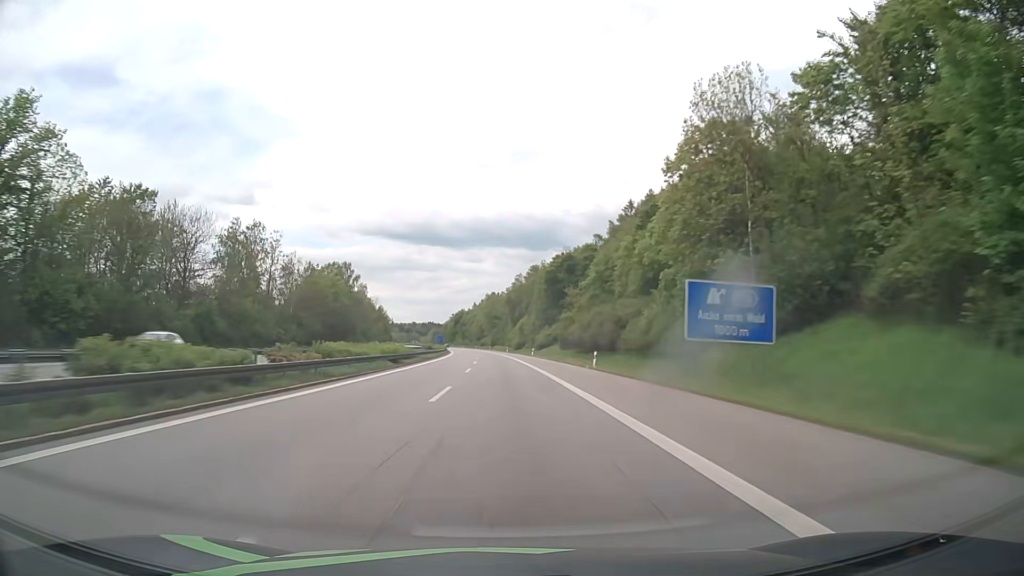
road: motorway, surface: asphalt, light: Day
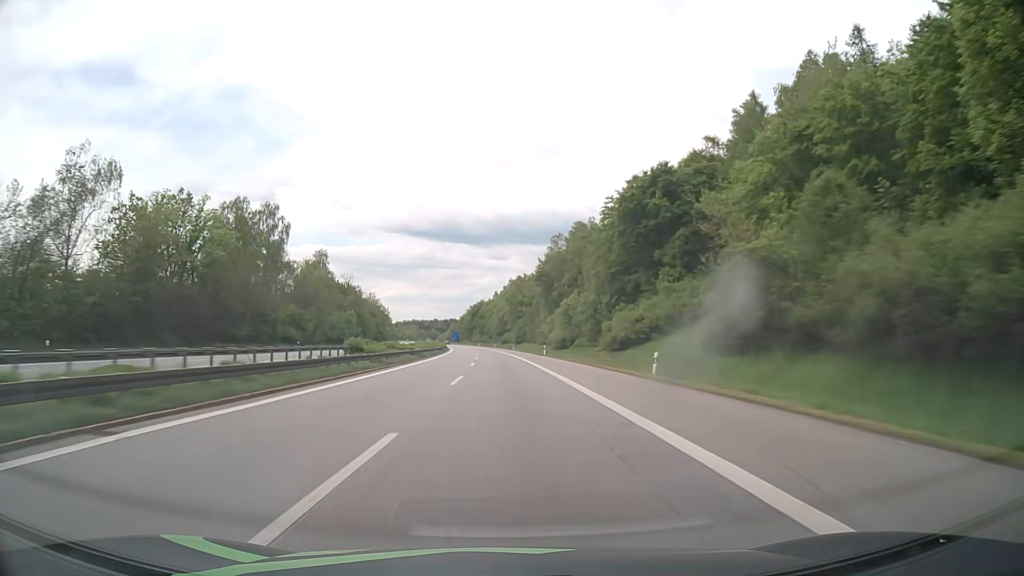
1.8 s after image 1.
(-1.3, +66.8) m; -2°
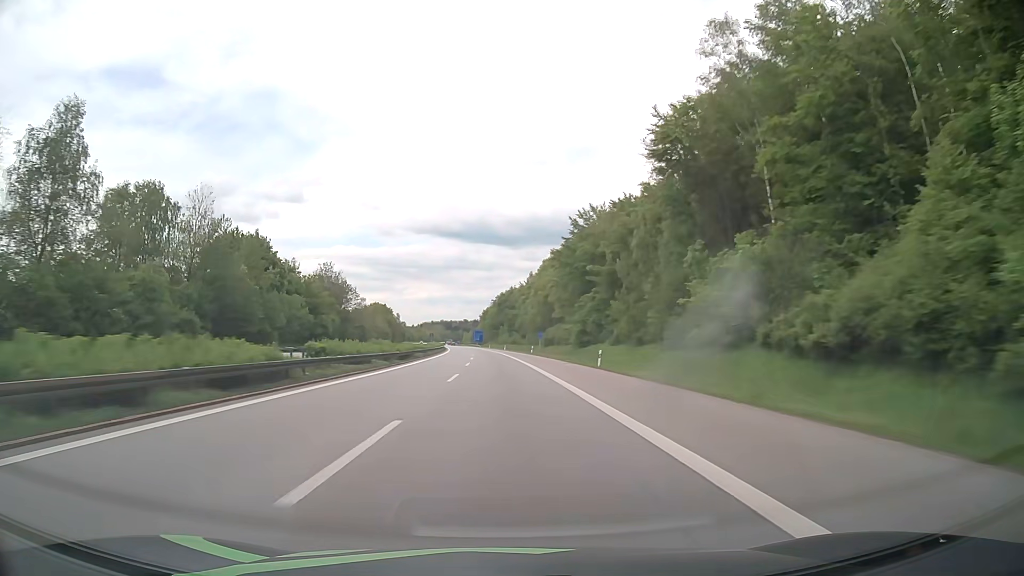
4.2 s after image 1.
(-1.9, +89.0) m; -3°
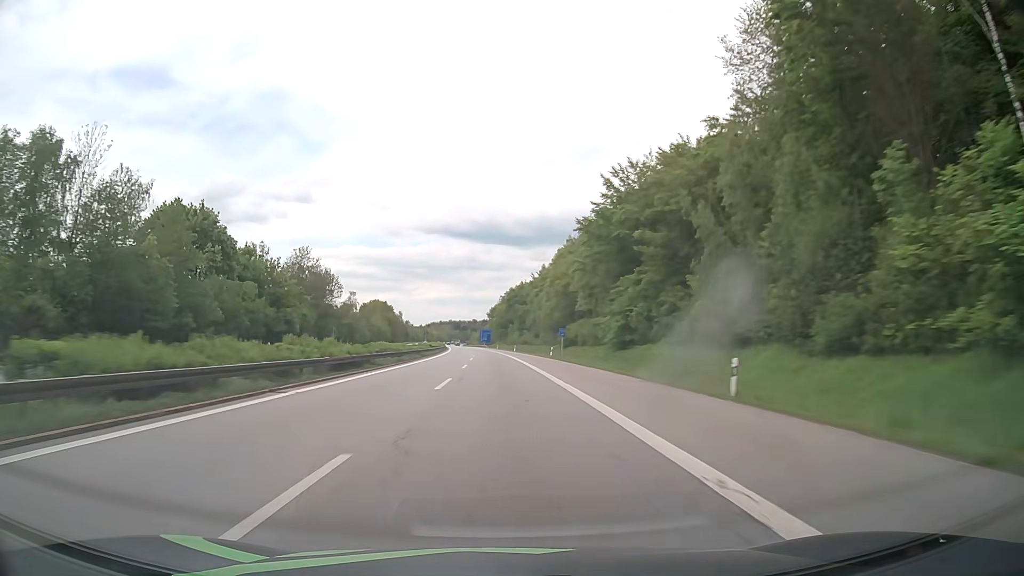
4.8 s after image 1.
(-0.1, +22.2) m; -1°
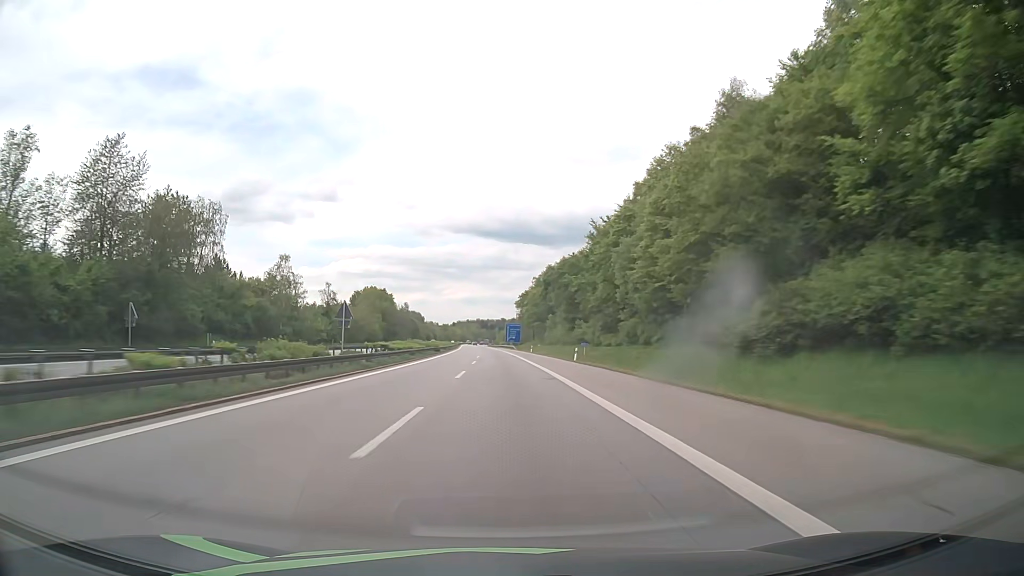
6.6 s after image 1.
(-1.5, +66.7) m; -2°
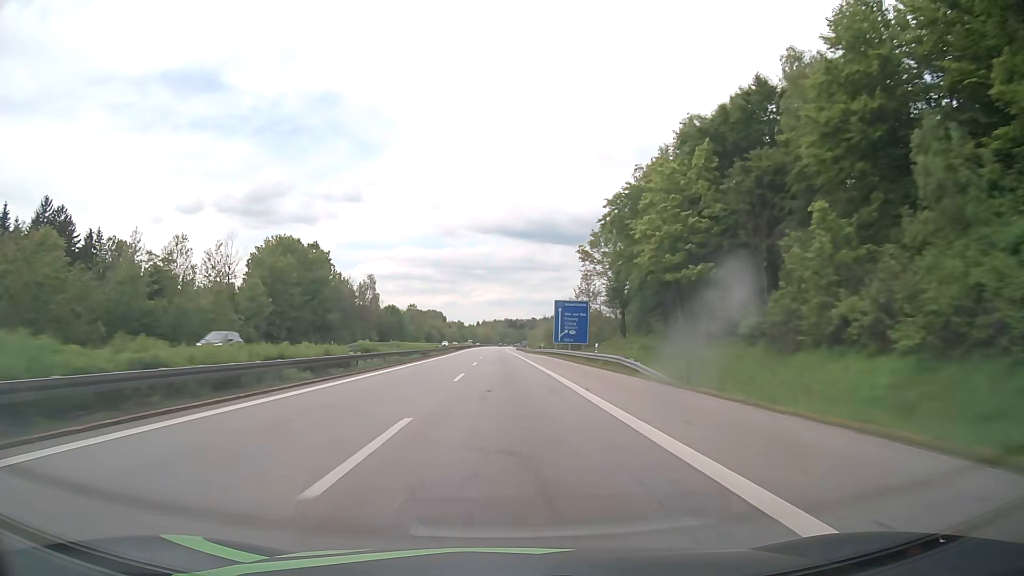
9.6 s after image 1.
(-2.9, +111.1) m; -2°
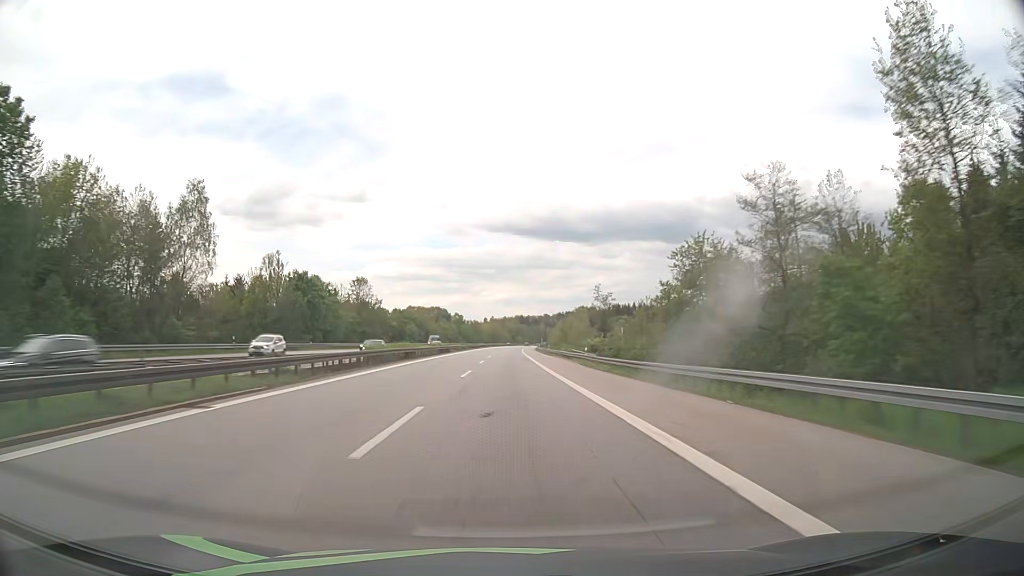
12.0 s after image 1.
(-1.3, +88.9) m; -1°
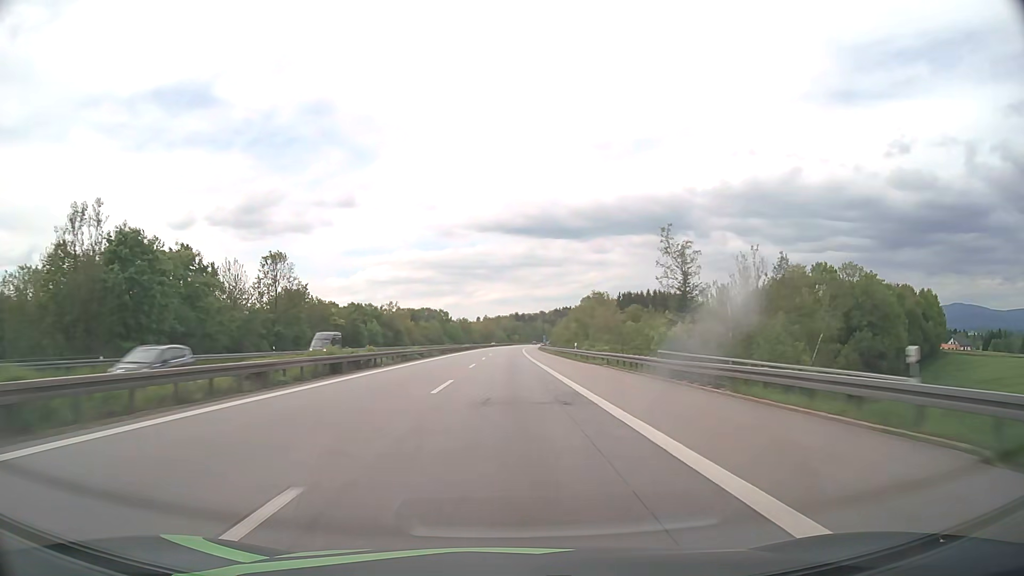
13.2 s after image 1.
(+0.1, +44.5) m; 0°
(0, +10) (0, +20) (0, +30) (0, +40) (0, +50) (0, +60) (0, +70) (0, +80) (+1, +90) (+1, +100) m
